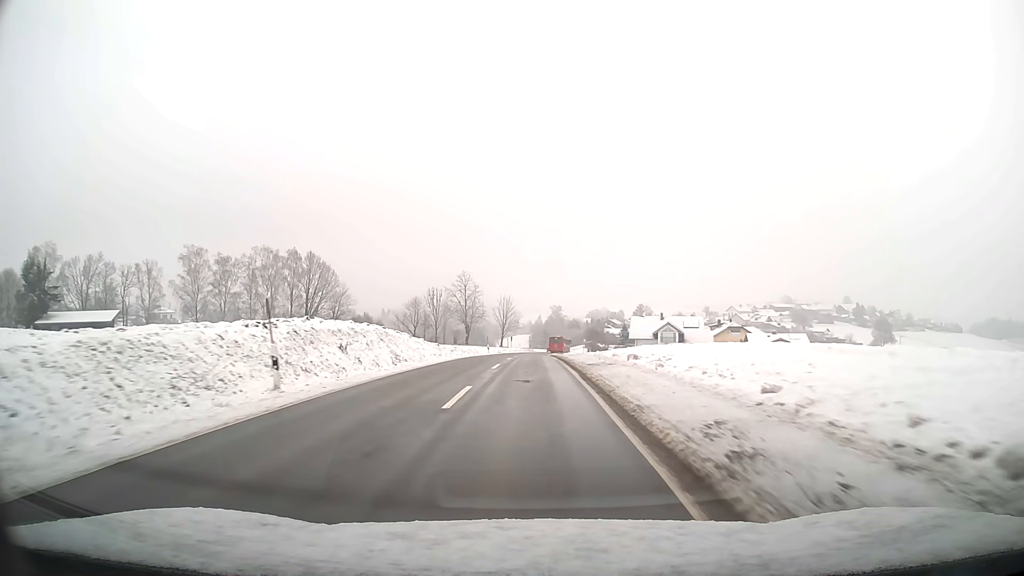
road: tertiary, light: Day
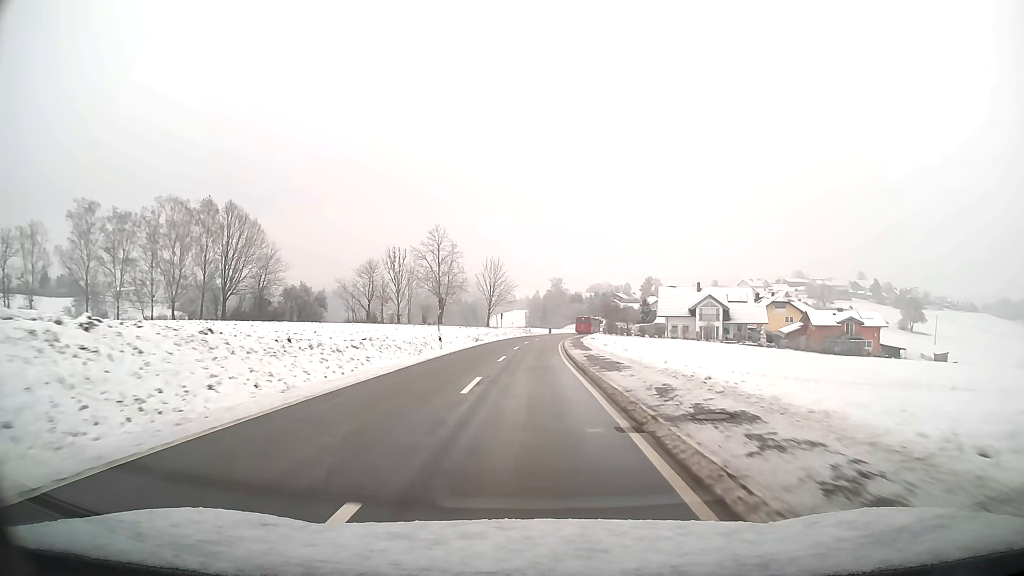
(+0.1, +33.7) m; 0°
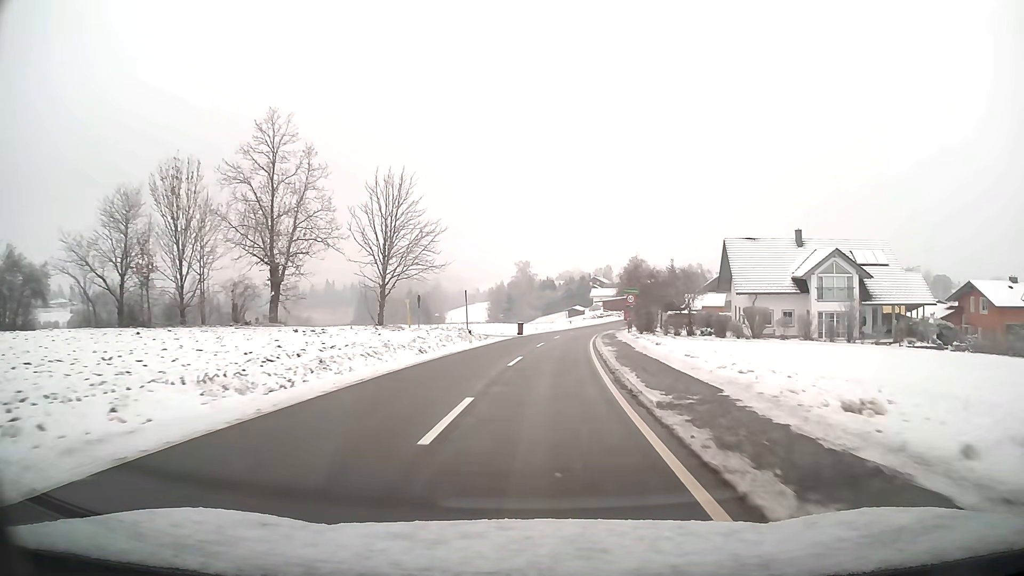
(+1.0, +53.1) m; +3°
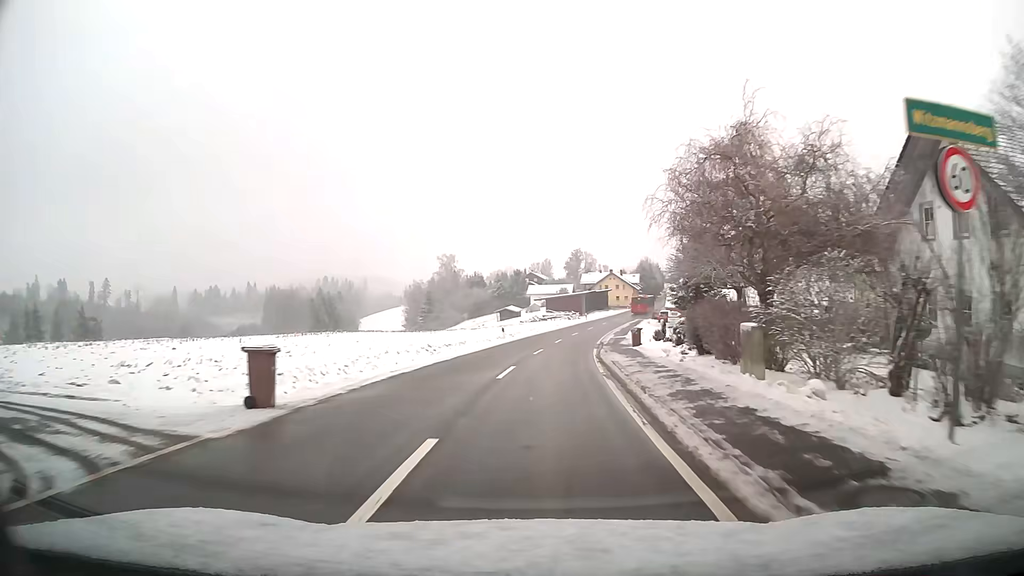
(+1.9, +39.2) m; +6°
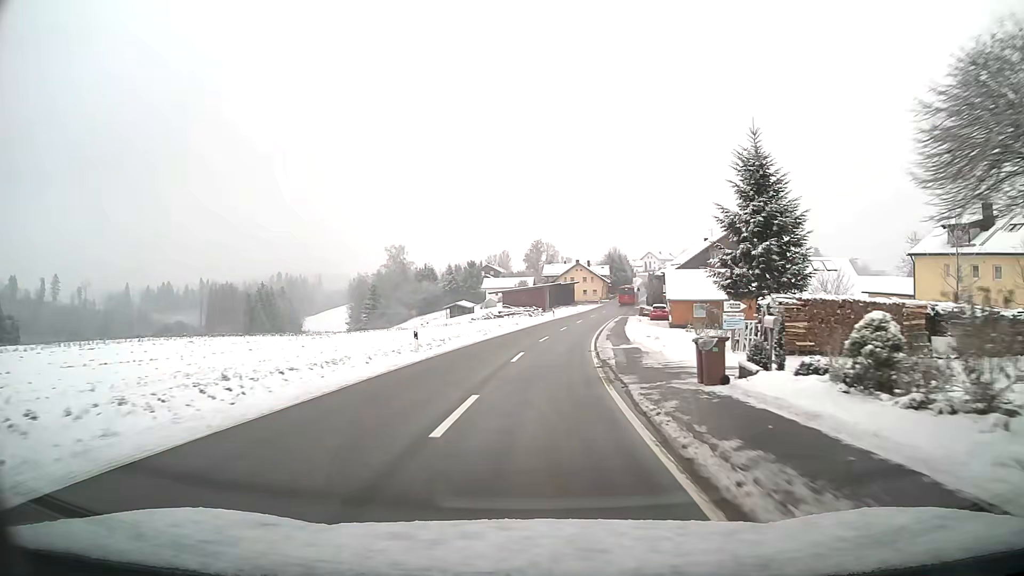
(+0.6, +19.4) m; +4°
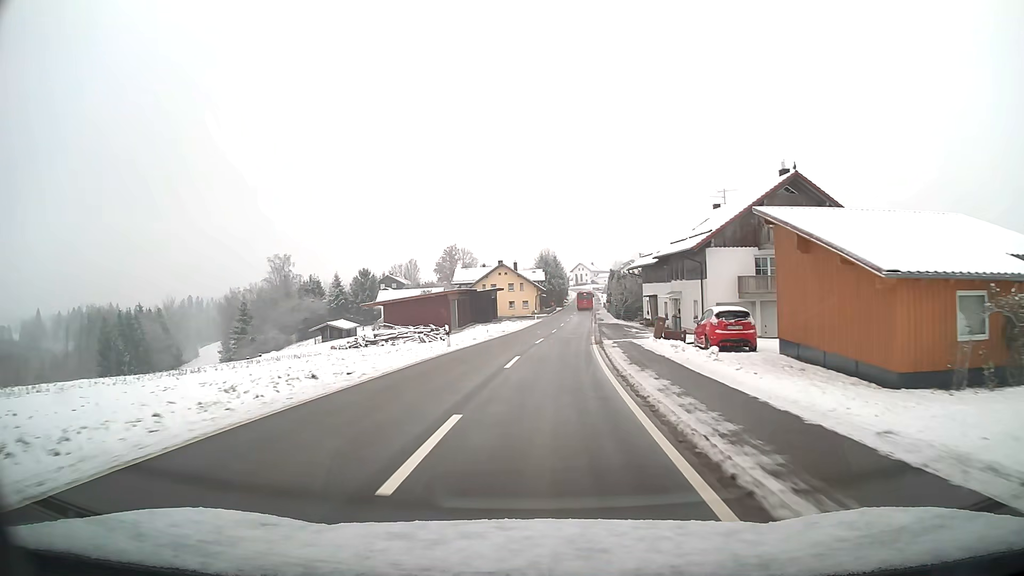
(+2.1, +38.2) m; +7°
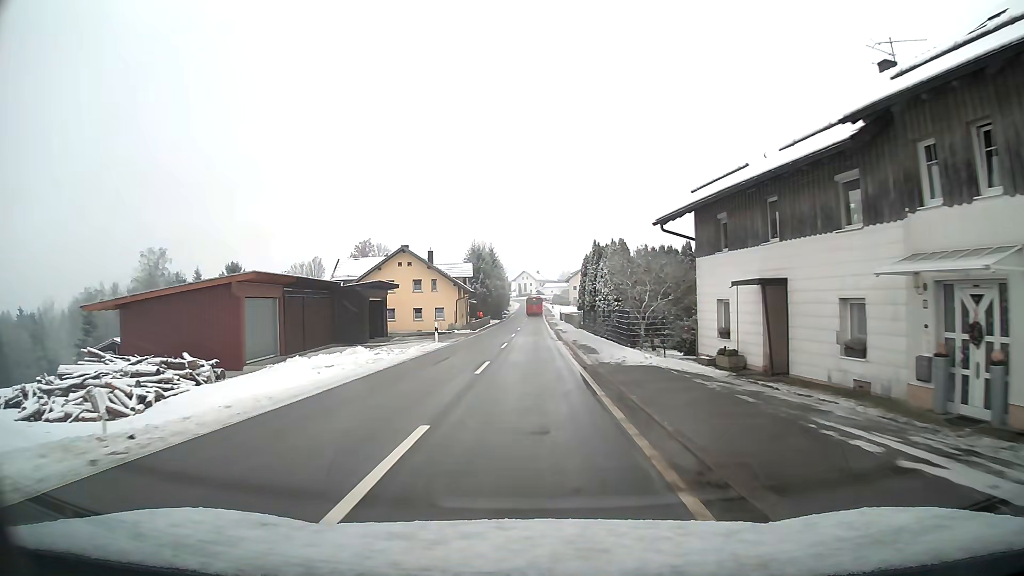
(+1.7, +36.6) m; +4°
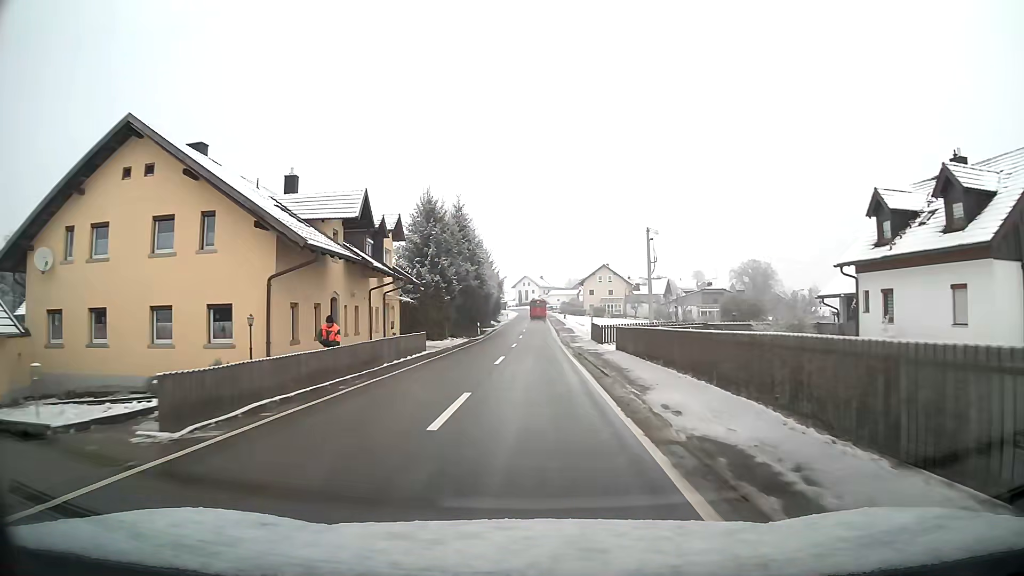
(+0.1, +43.7) m; 0°
